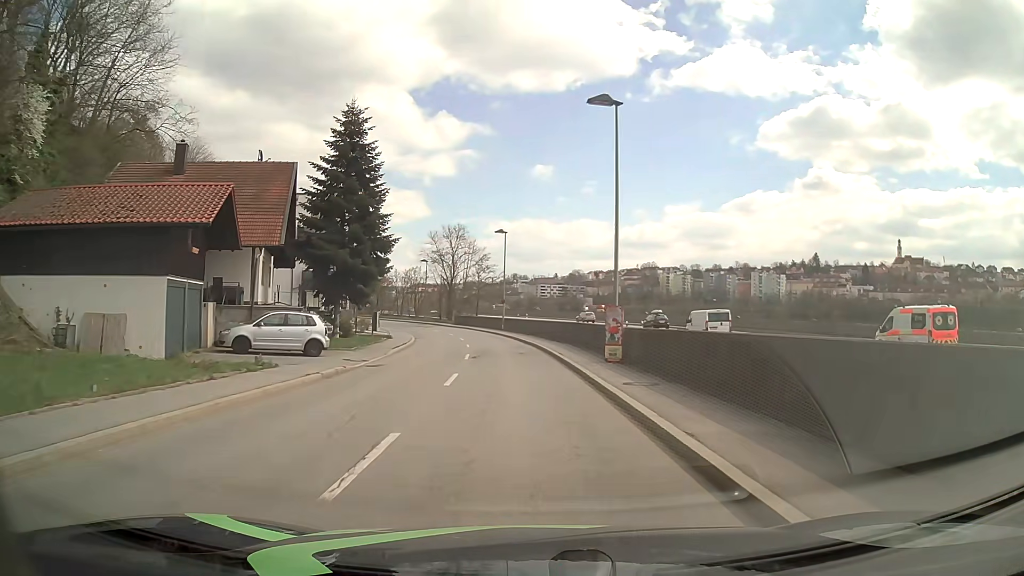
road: tertiary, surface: asphalt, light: Day
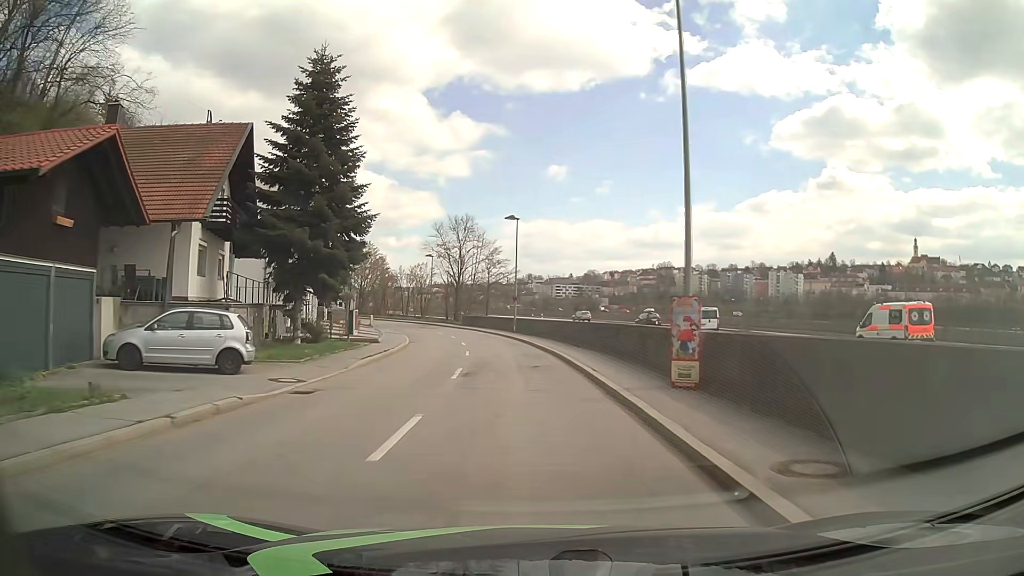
(-0.1, +7.6) m; -1°
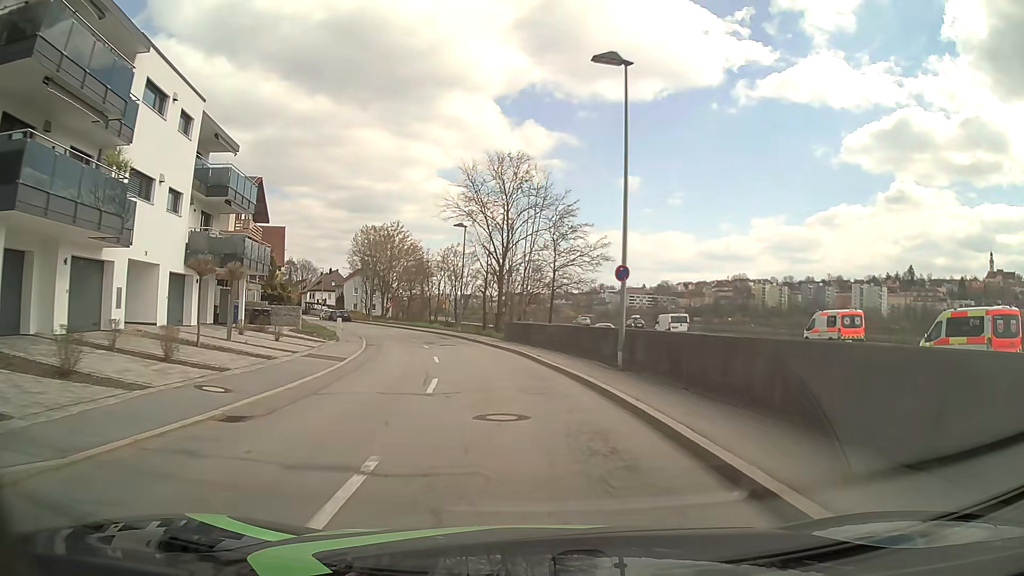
(-1.5, +30.3) m; -6°
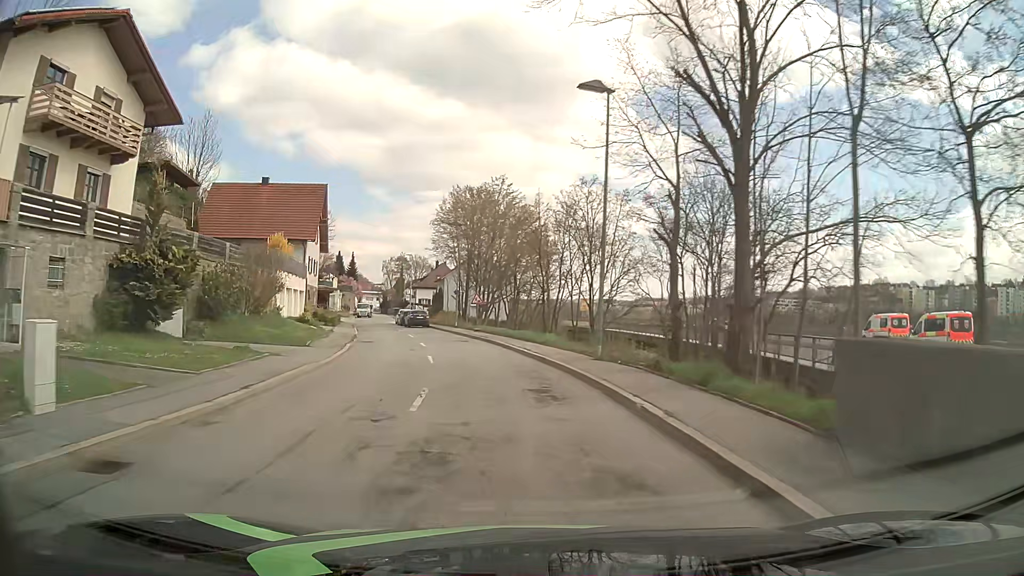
(-3.0, +30.1) m; -12°
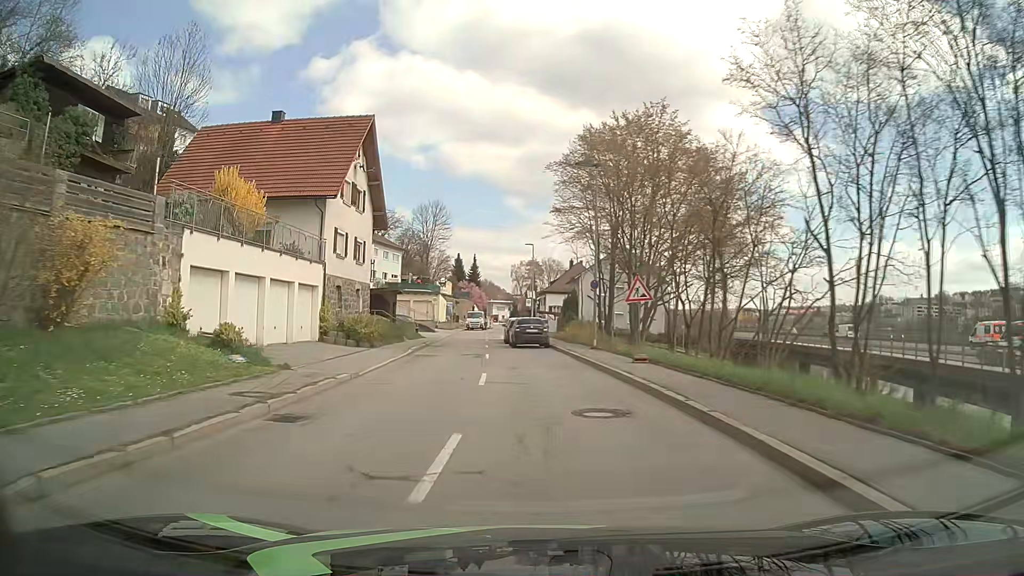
(-2.2, +22.6) m; -12°
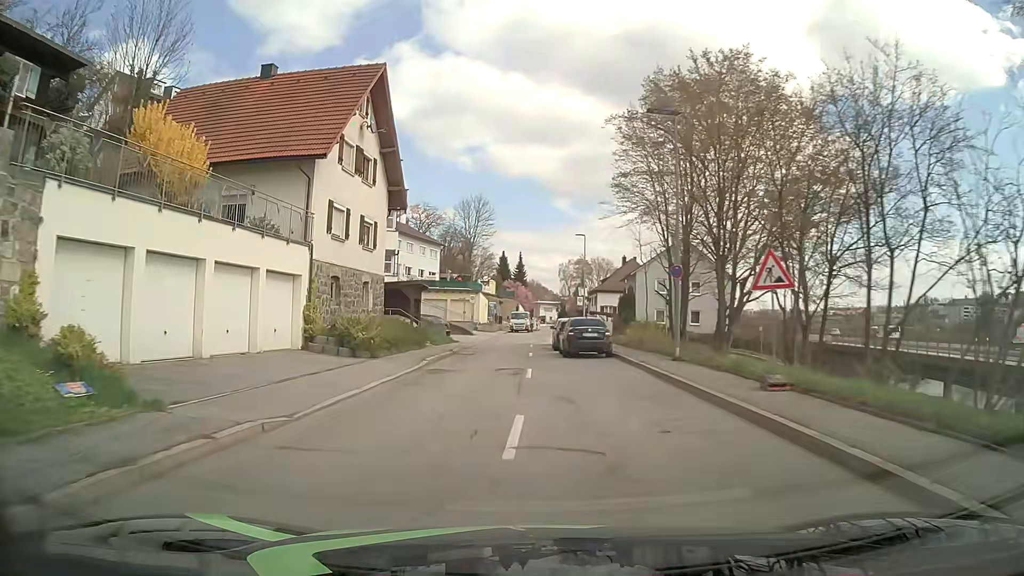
(-0.3, +7.6) m; -4°
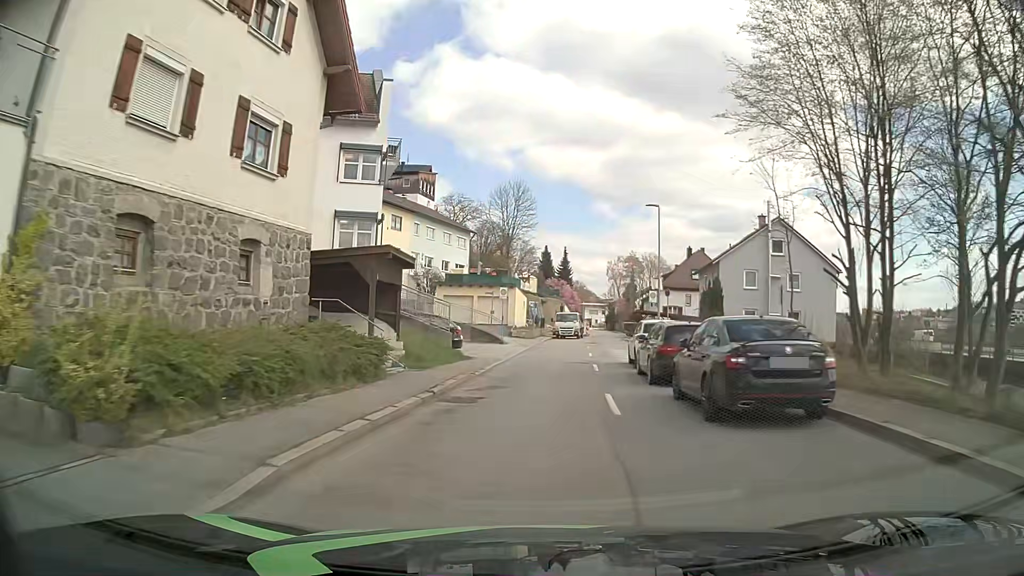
(-0.6, +15.2) m; -4°
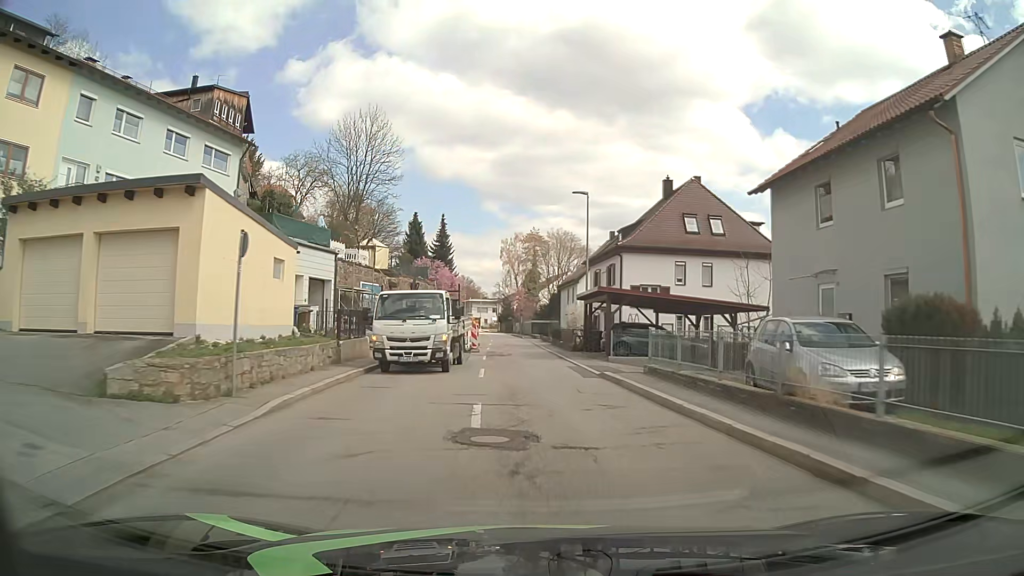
(+2.9, +37.8) m; +9°
(0, +10) (0, +20) (0, +30) (-1, +40) (-1, +50) (-2, +60) (-2, +70) (-3, +80) (-4, +90) (-5, +100) m
